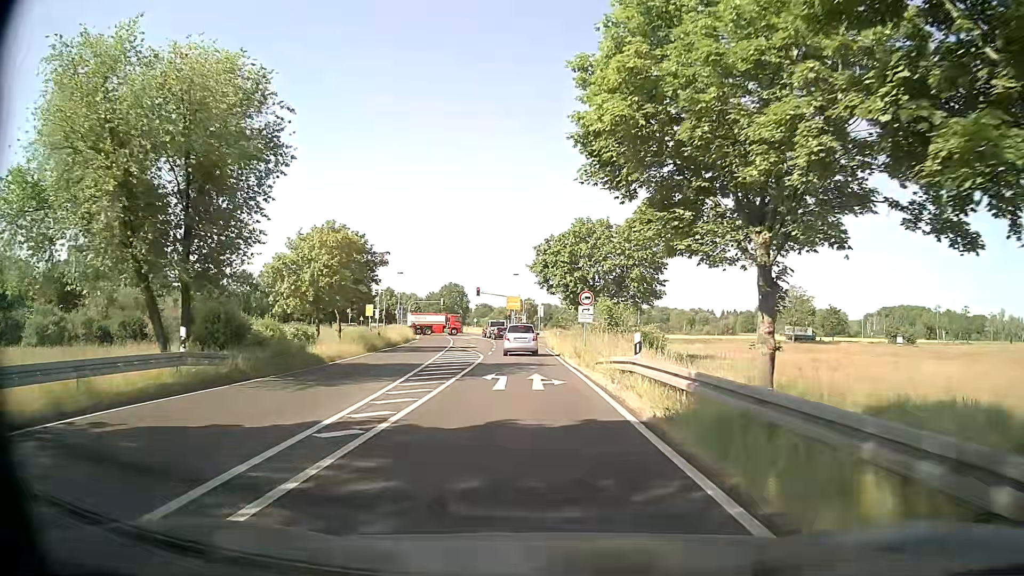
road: primary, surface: asphalt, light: Day
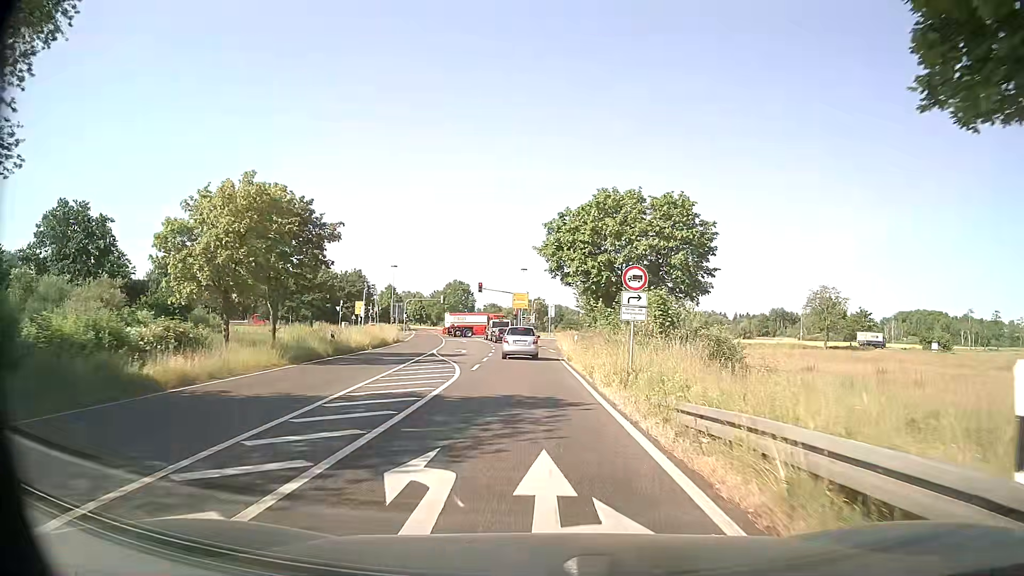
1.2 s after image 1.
(0.0, +11.8) m; 0°
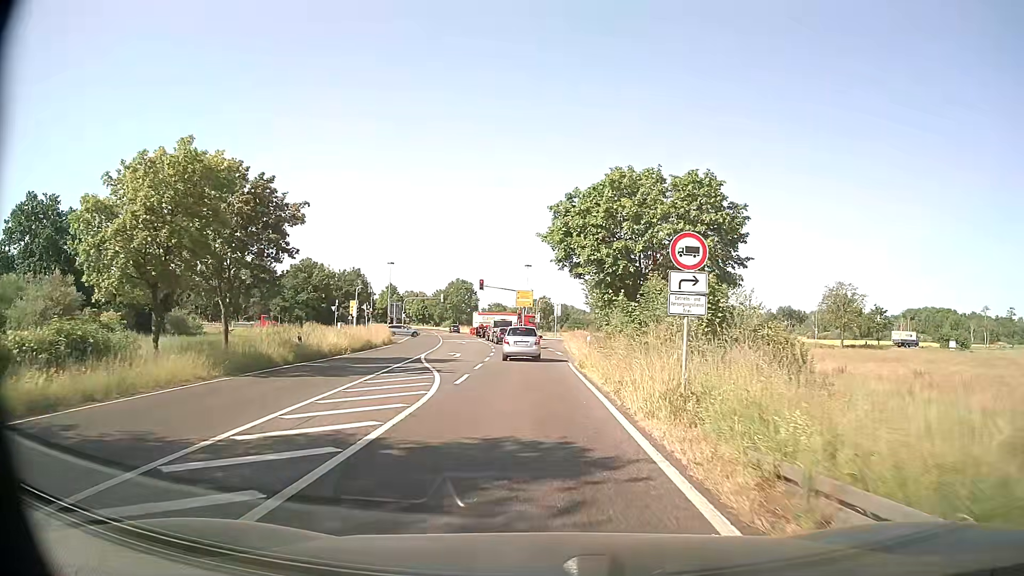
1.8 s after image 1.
(-0.1, +5.3) m; 0°
